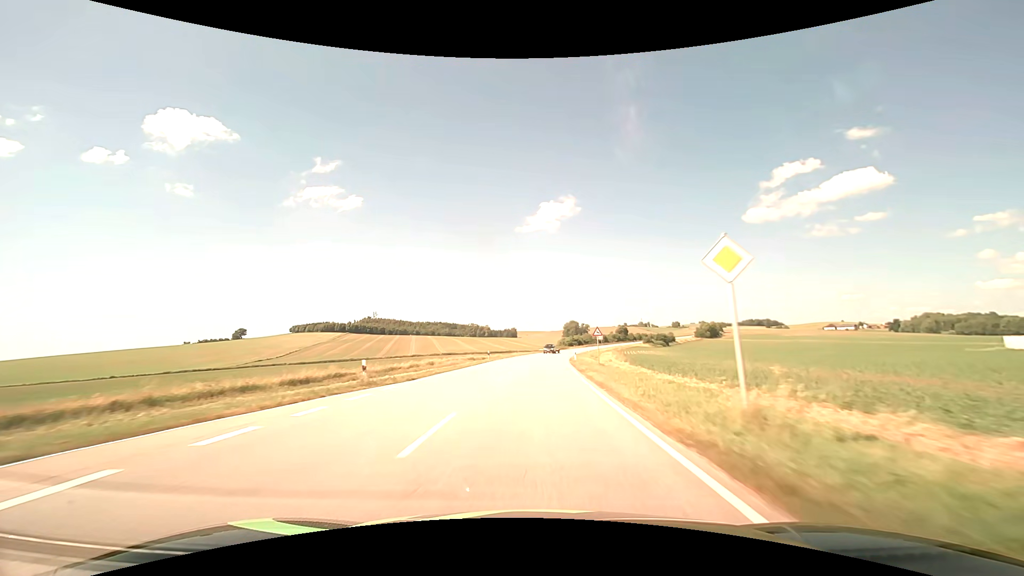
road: secondary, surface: asphalt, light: Day
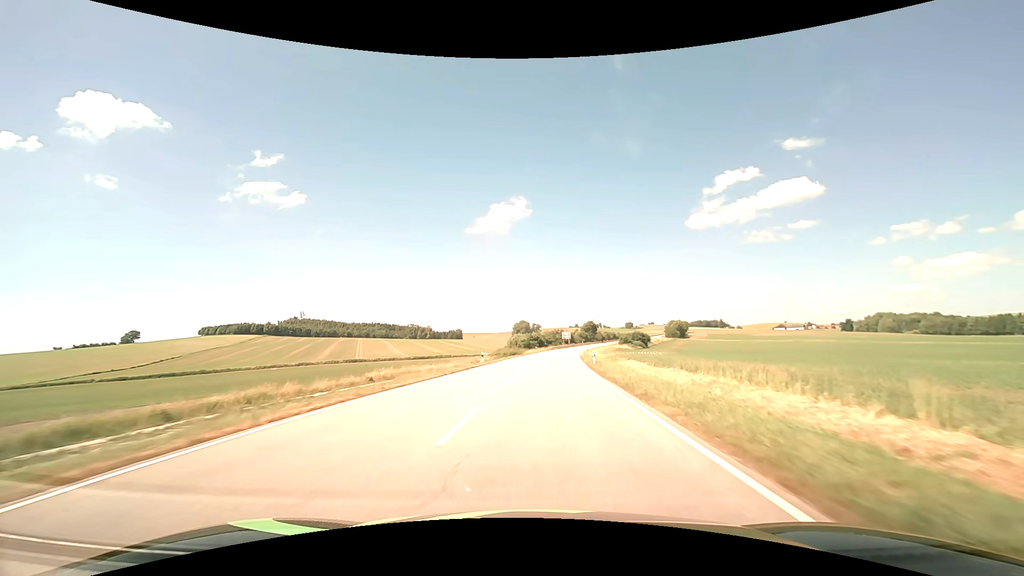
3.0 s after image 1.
(+3.6, +71.3) m; +6°
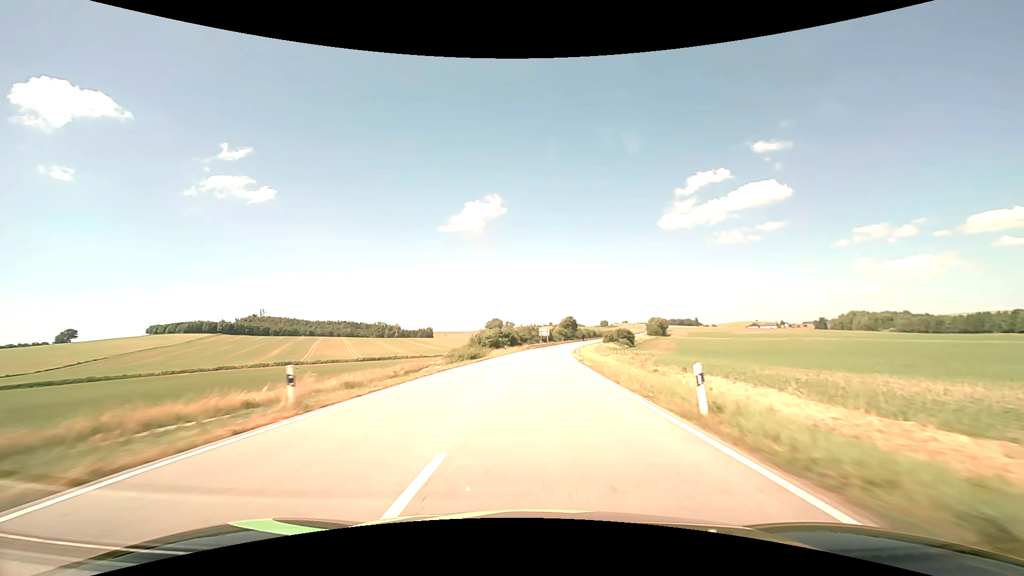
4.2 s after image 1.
(+0.8, +28.7) m; +3°
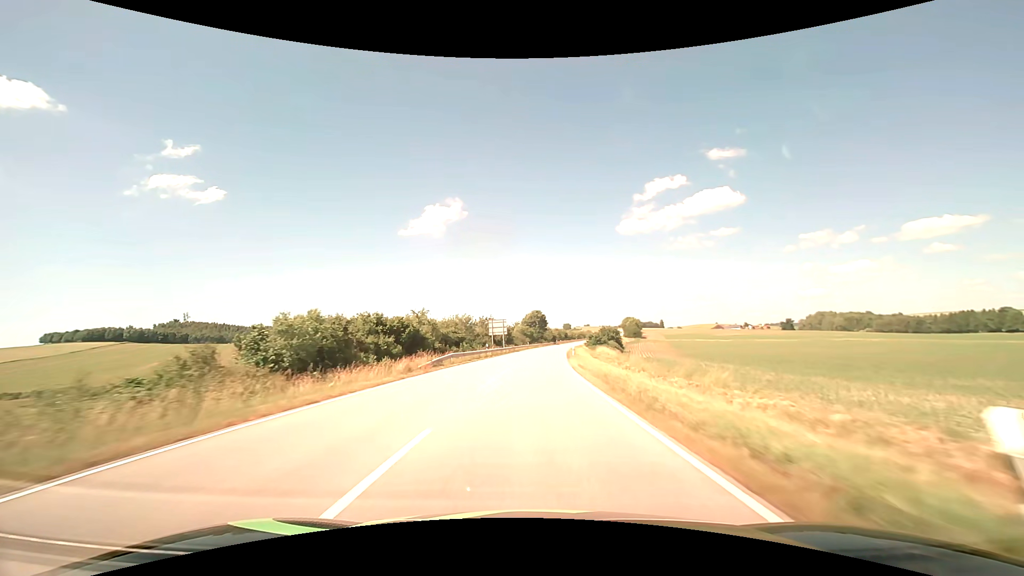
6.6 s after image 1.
(+2.4, +57.8) m; +4°
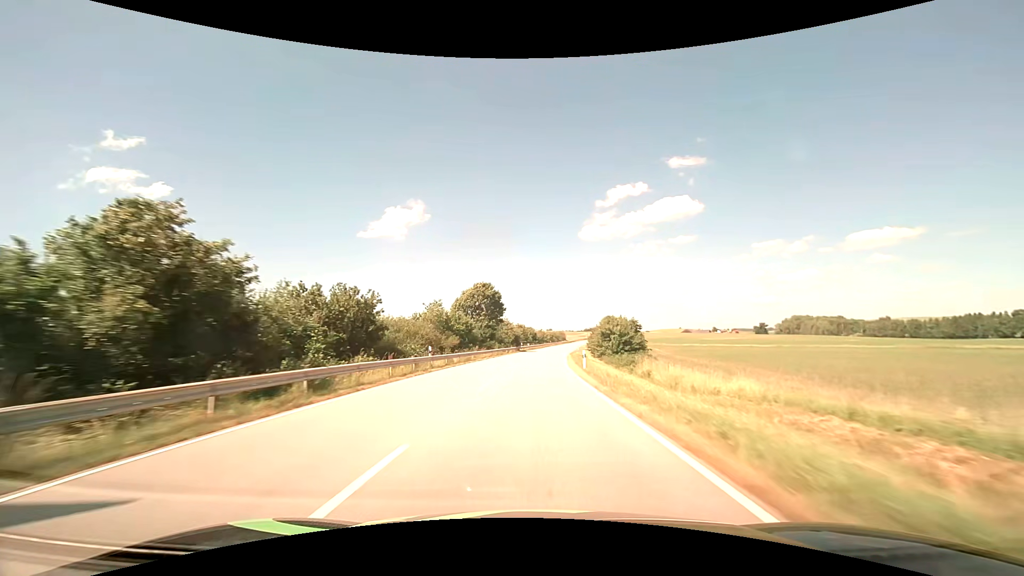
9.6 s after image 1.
(+3.0, +72.9) m; +4°
